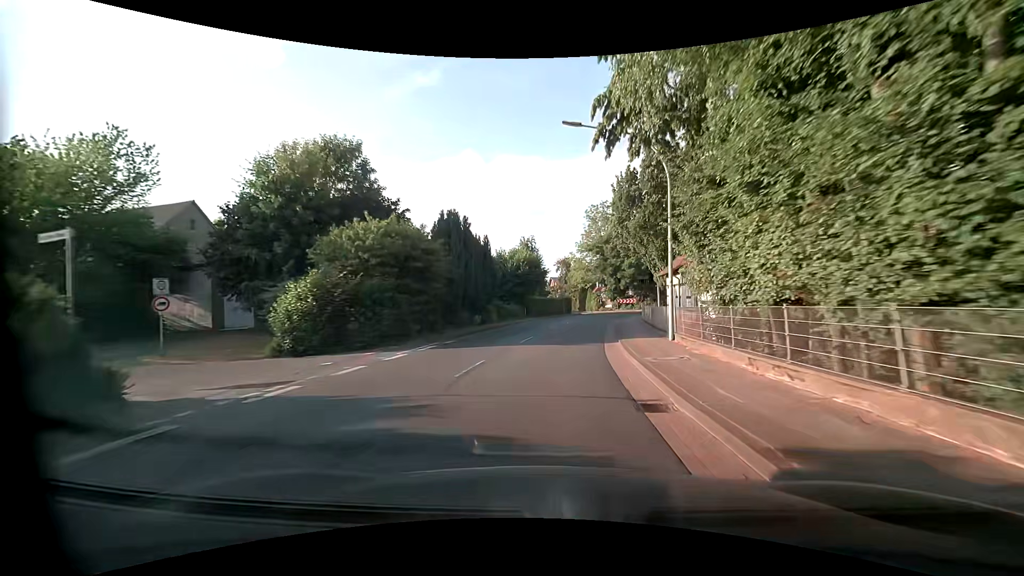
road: primary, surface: asphalt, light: Day
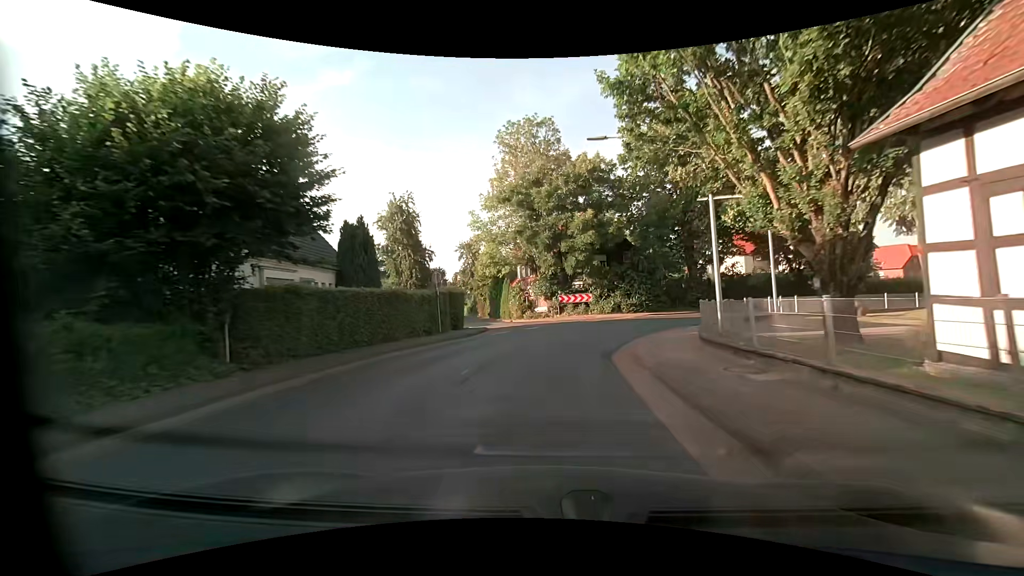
(+3.3, +35.5) m; +10°
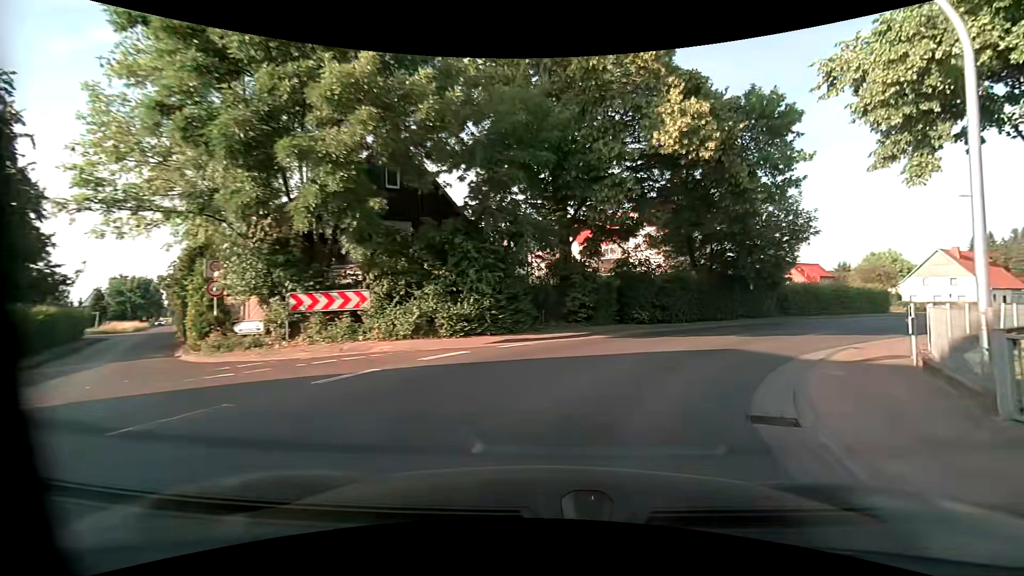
(+2.3, +21.1) m; +20°
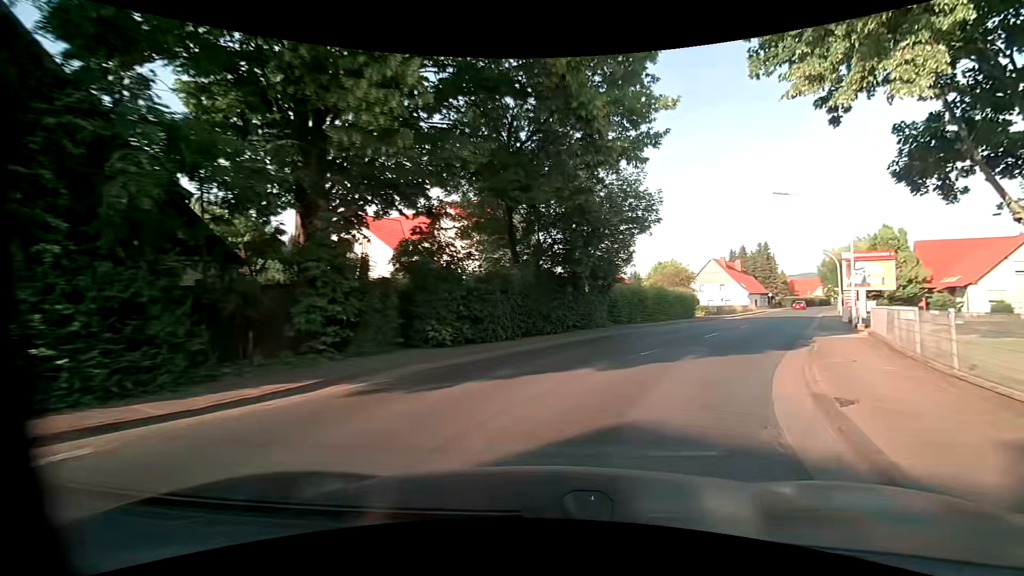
(+1.5, +8.7) m; +20°
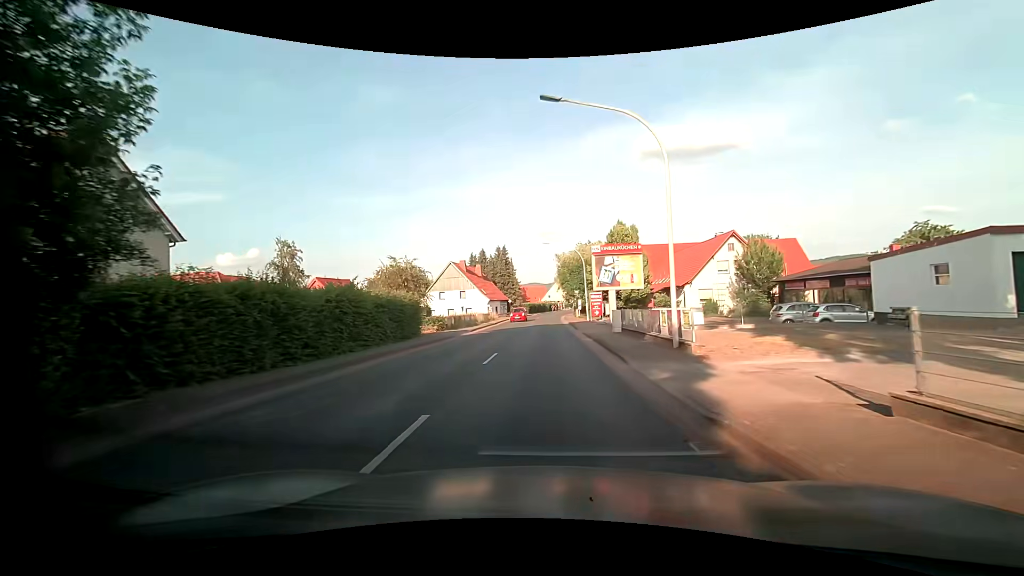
(+5.4, +16.4) m; +31°
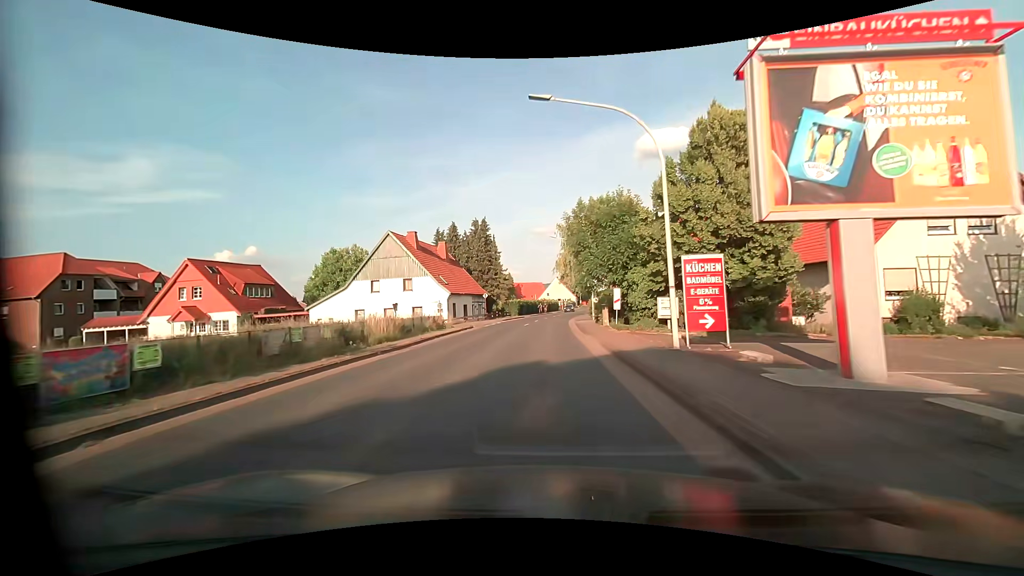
(-0.3, +31.5) m; -1°
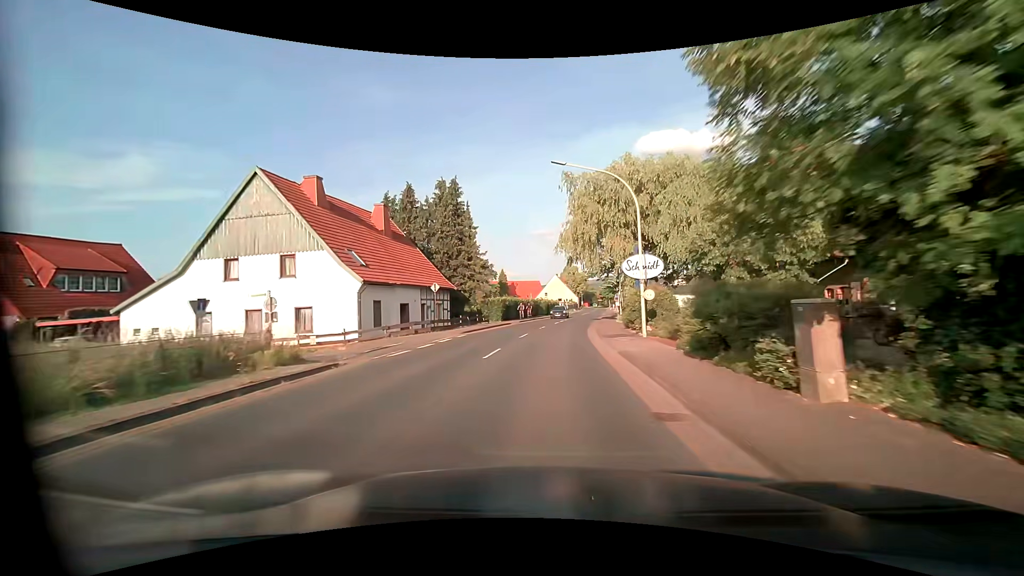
(-0.1, +23.1) m; -1°
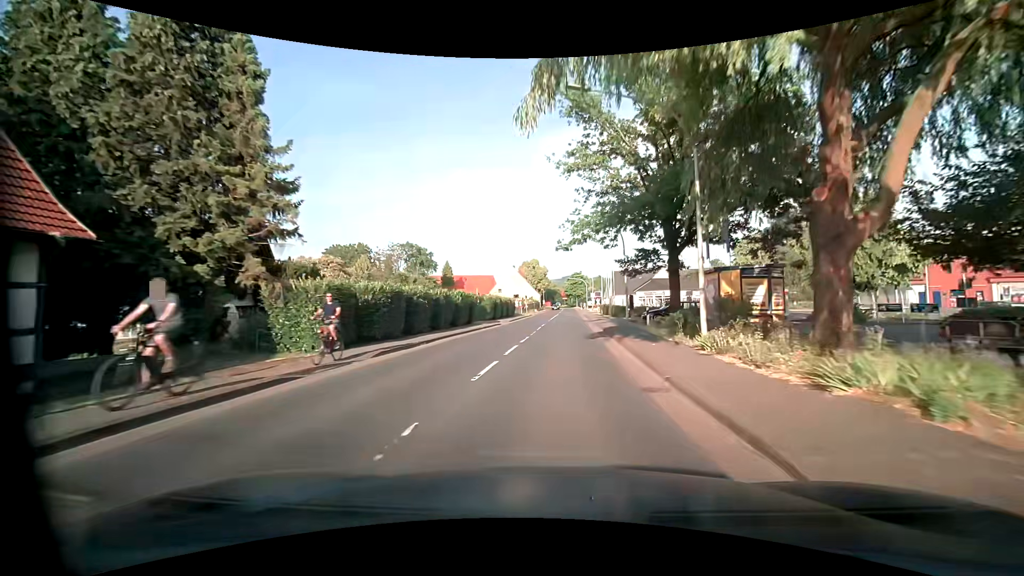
(+1.5, +31.5) m; +5°
(0, +10) (+1, +20) (+1, +30) (+2, +40) (+3, +50) (+3, +60) (+4, +70) (+4, +80) (+5, +90) (+5, +100) m
